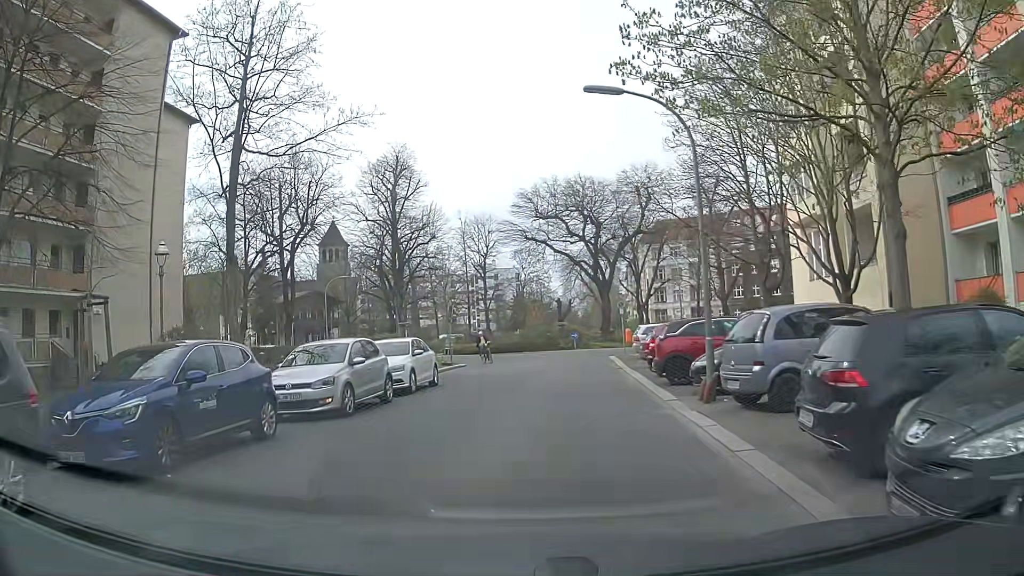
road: residential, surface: asphalt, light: Day
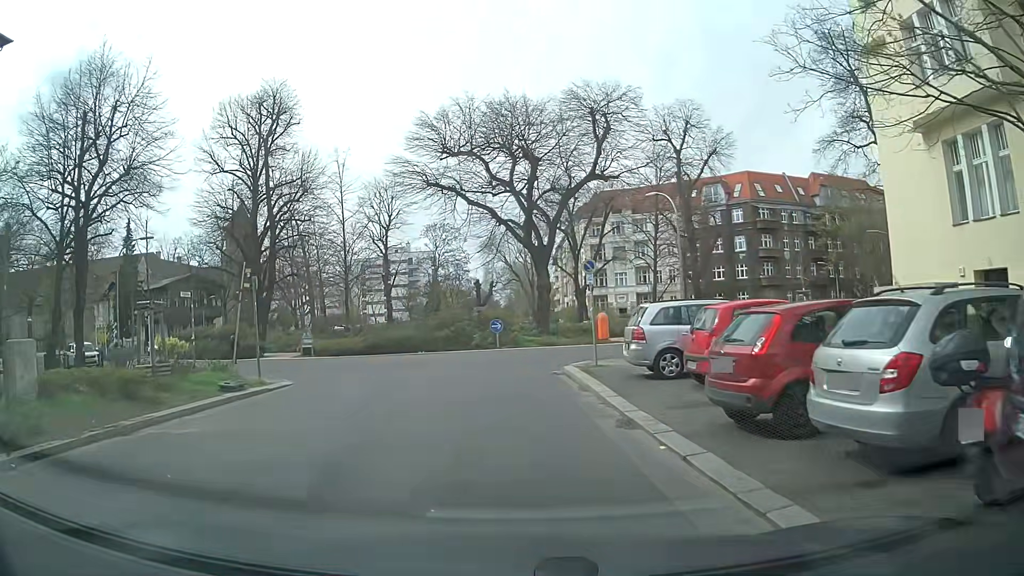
(+2.0, +18.0) m; +9°
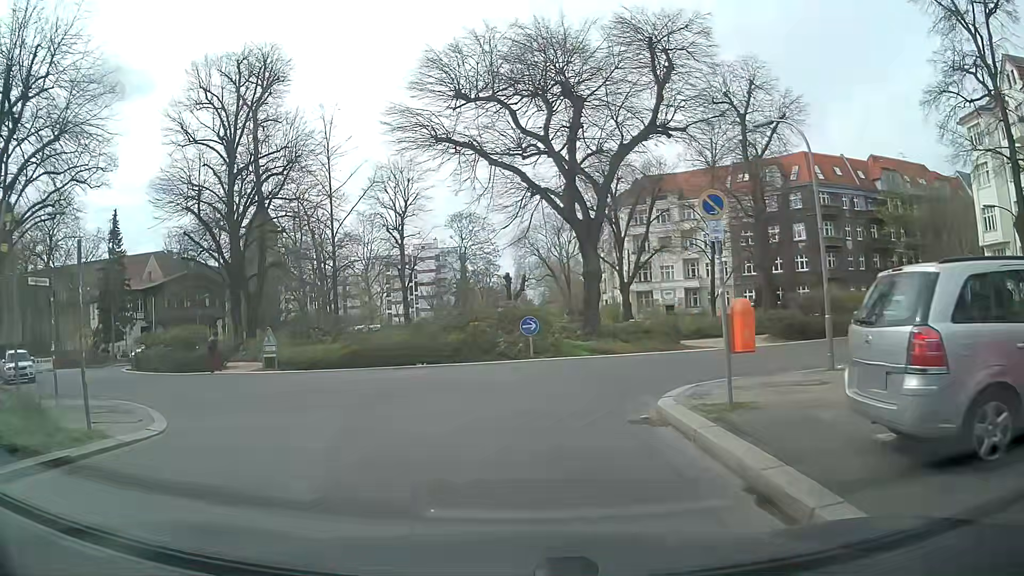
(-0.2, +9.4) m; -3°
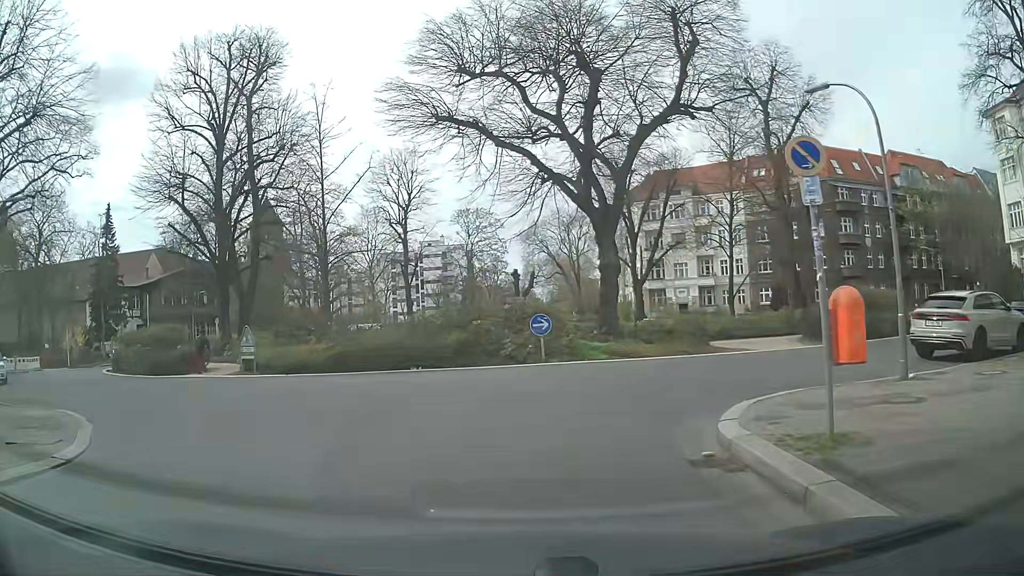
(0.0, +2.9) m; +1°
